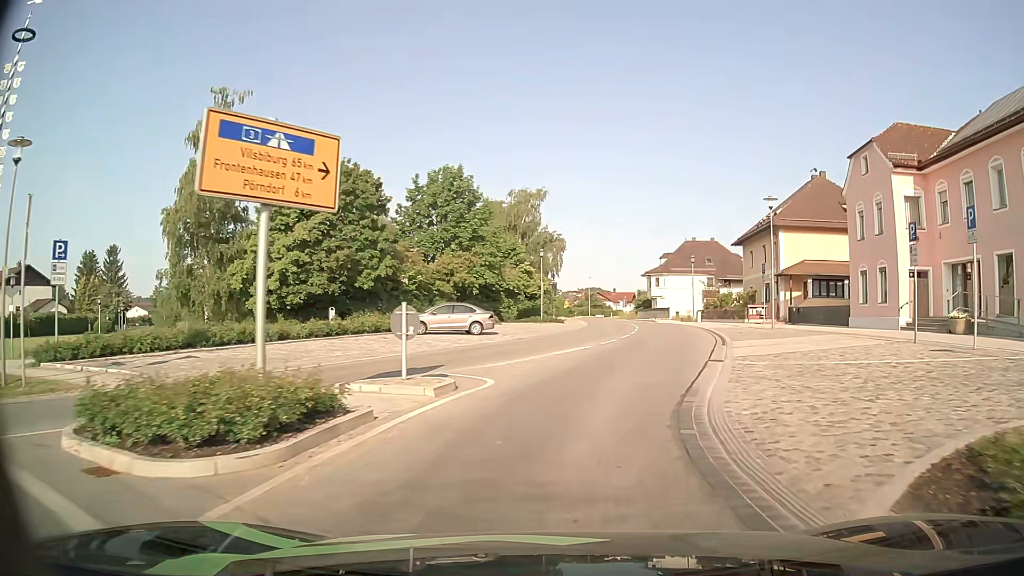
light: Day
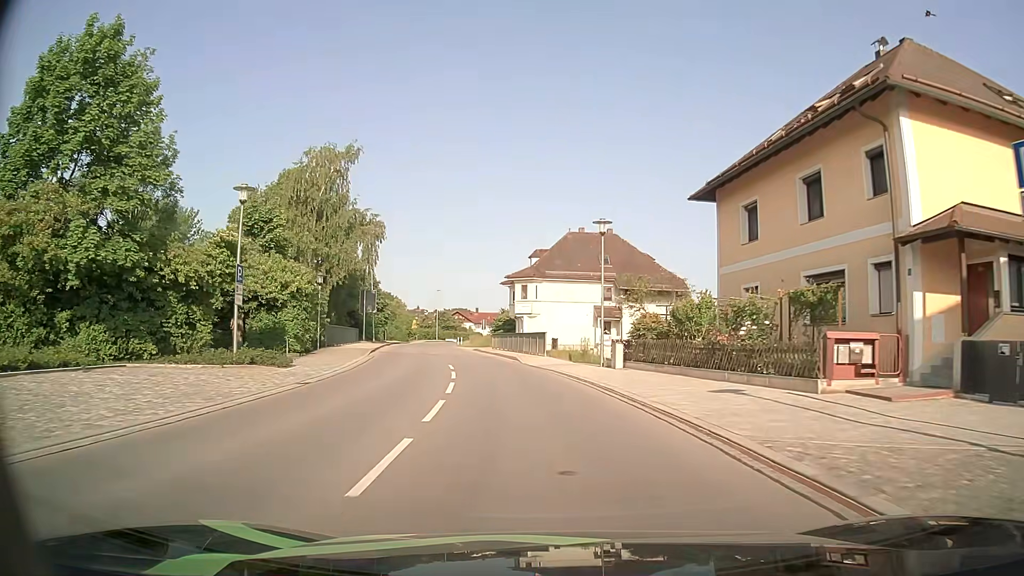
(+5.1, +32.1) m; +12°
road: secondary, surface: asphalt
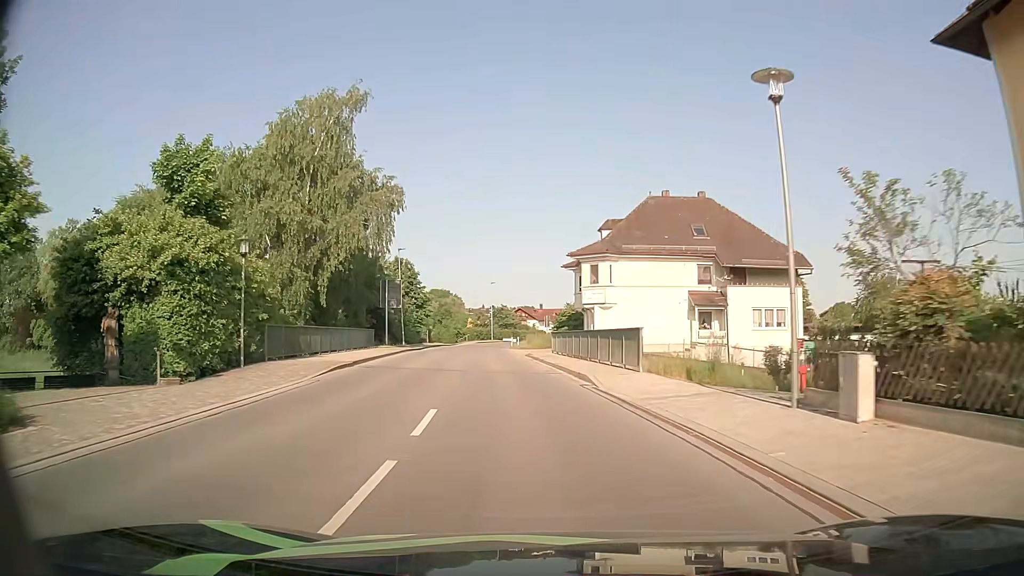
(-0.7, +15.4) m; -5°
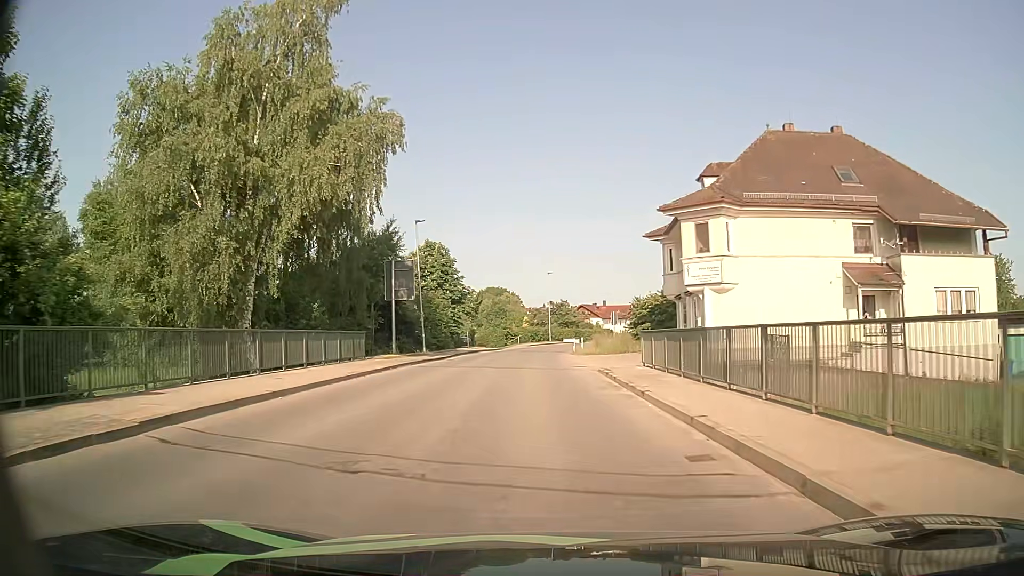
(-0.8, +15.8) m; -5°
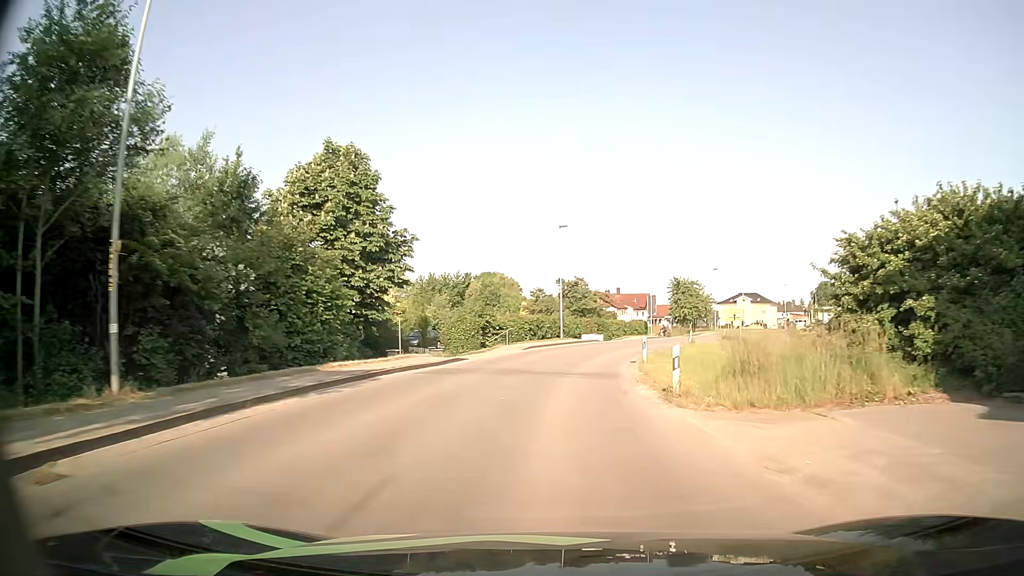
(-0.8, +31.7) m; 0°
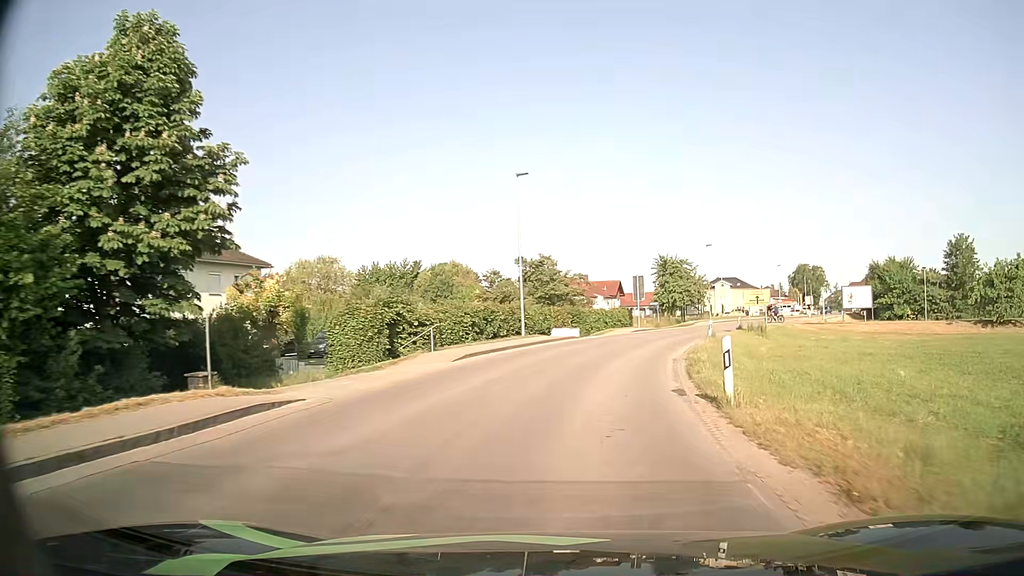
(+0.3, +15.2) m; +3°
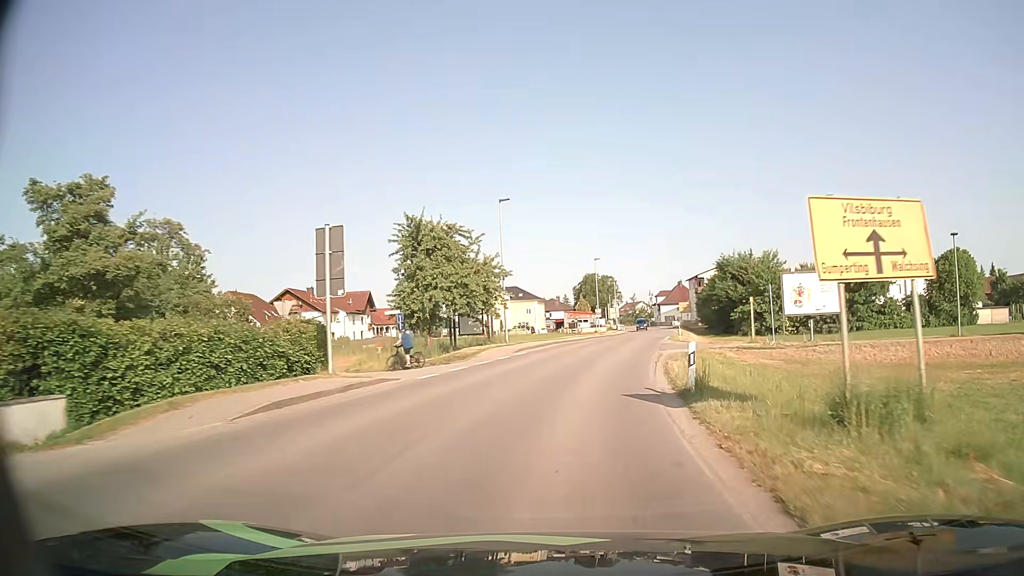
(+6.0, +35.3) m; +19°
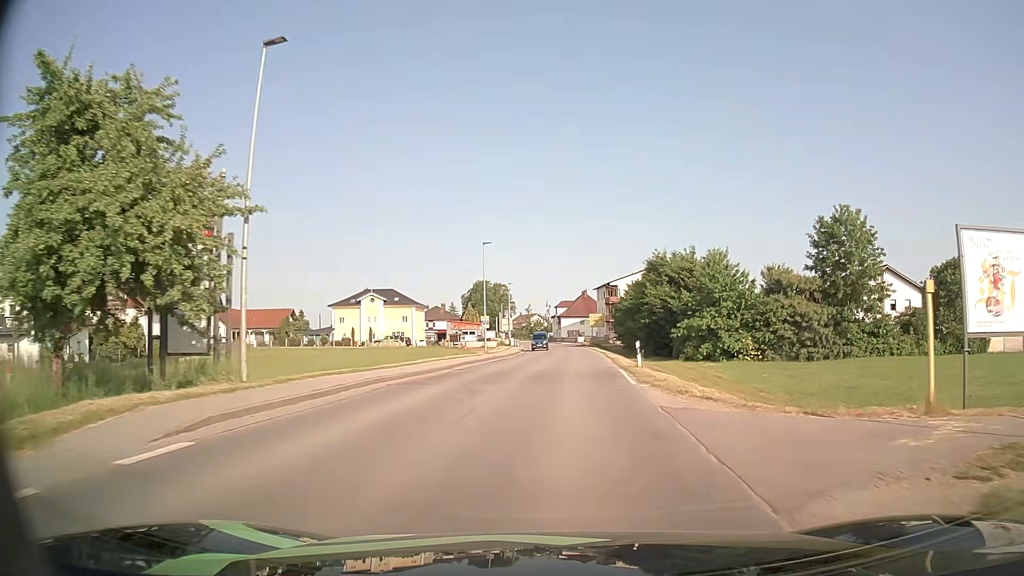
(+2.0, +23.2) m; +10°
(0, +10) (+1, +20) (+1, +30) (+2, +40) (+2, +50) (+2, +60) (+3, +70) (+2, +80) (+2, +90) (+1, +100) m
